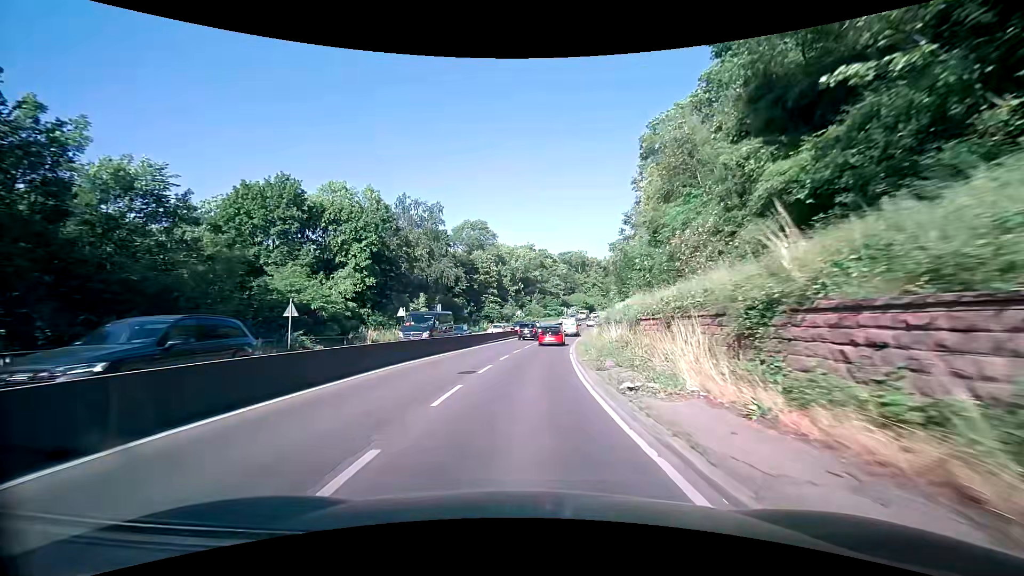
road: trunk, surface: asphalt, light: Day
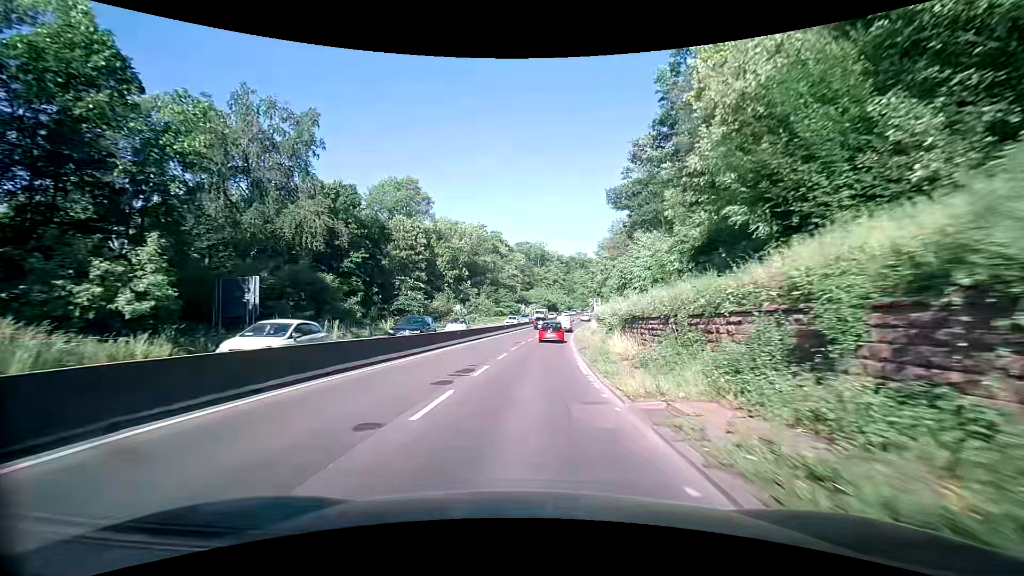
(+1.5, +32.7) m; +5°
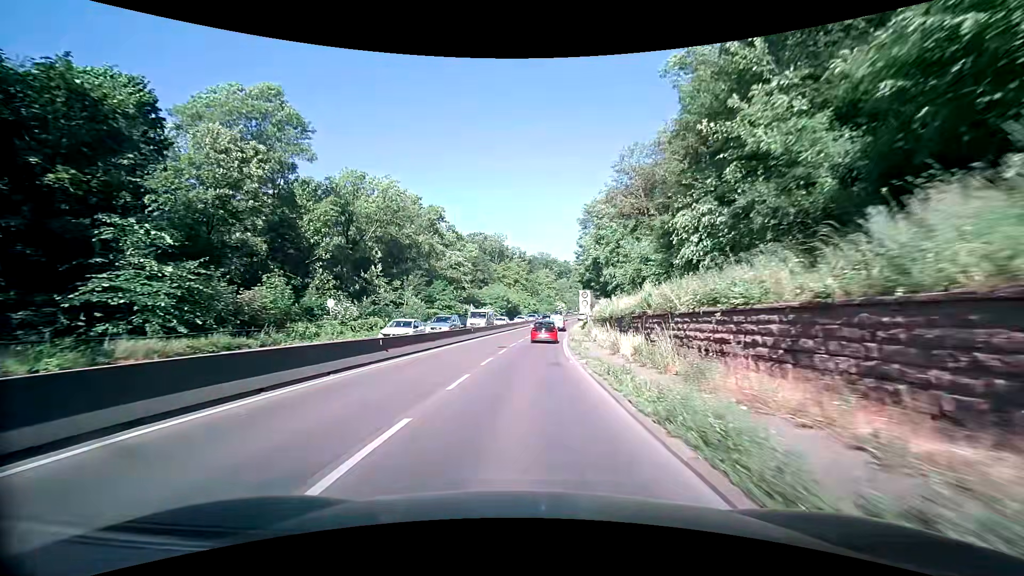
(+1.6, +33.2) m; +5°
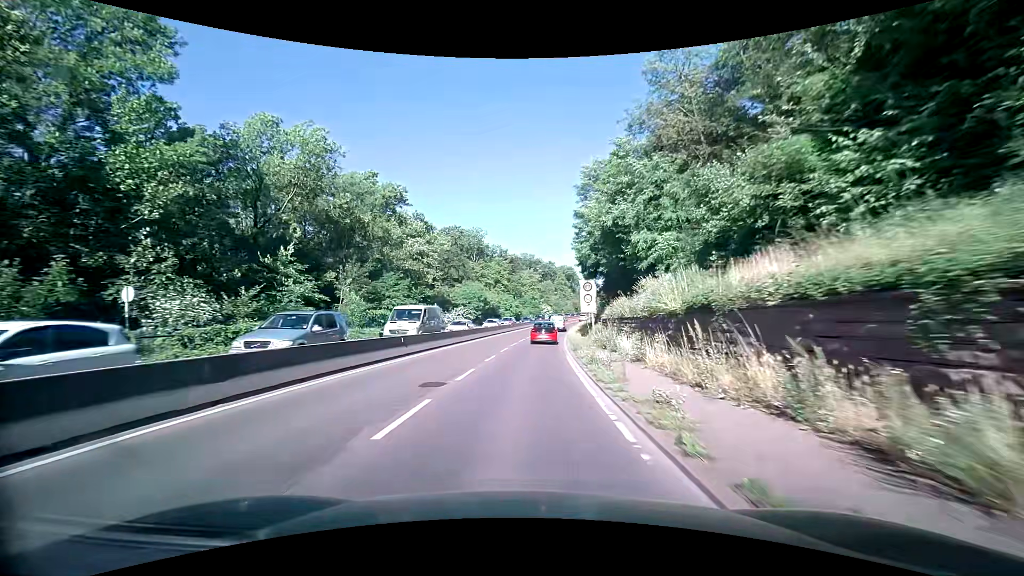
(+0.4, +16.6) m; +2°
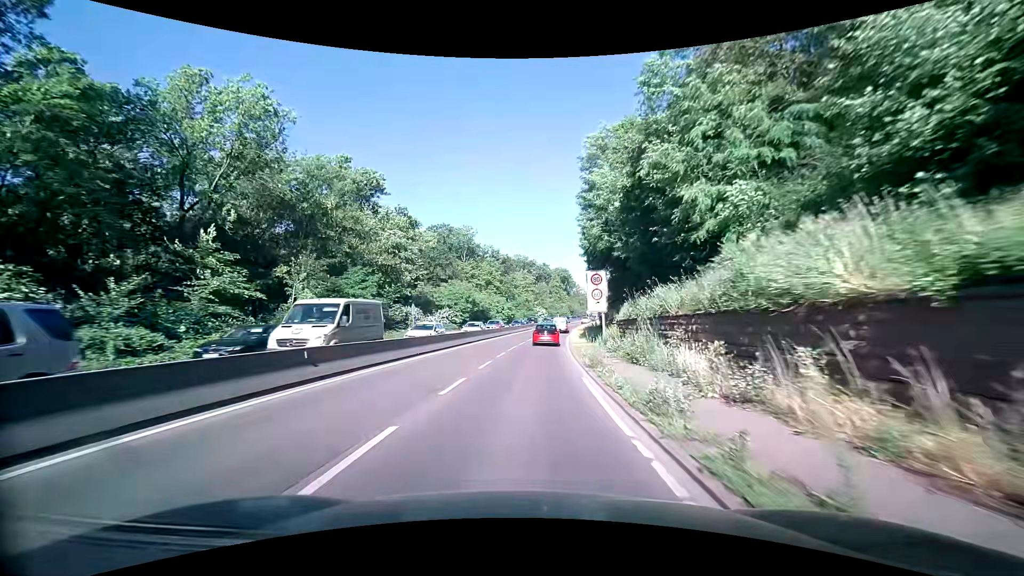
(+0.1, +8.4) m; +1°
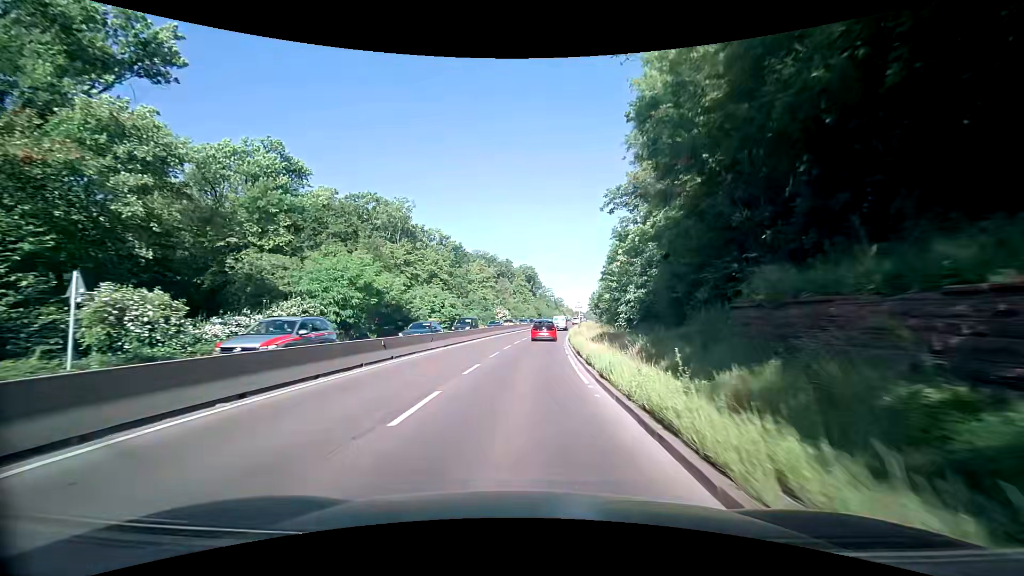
(+0.9, +33.7) m; +5°
(0, +10) (0, +20) (0, +30) (+1, +40) (+2, +50) (+3, +60) (+4, +70) (+5, +80) (+6, +90) (+8, +100) m
